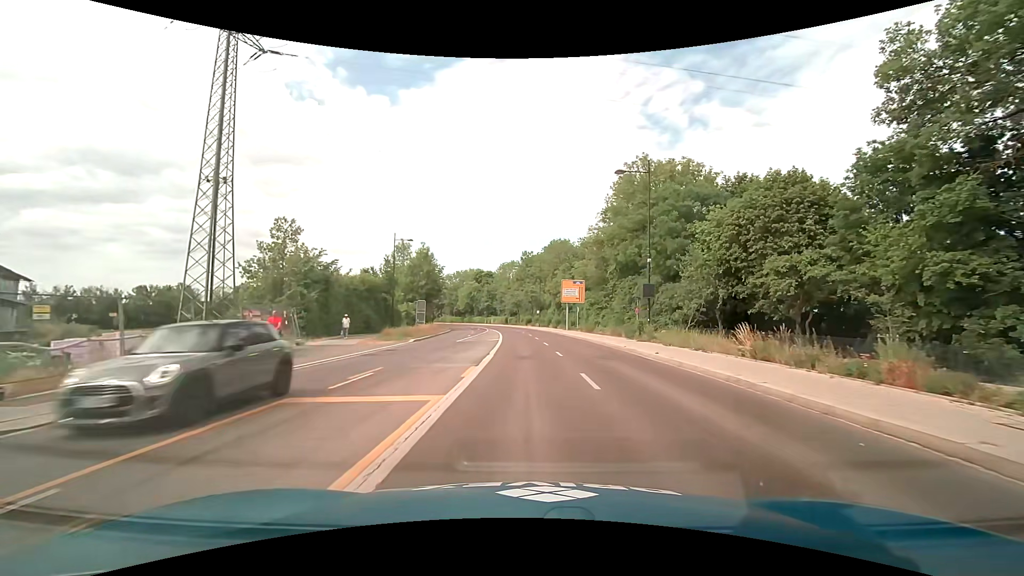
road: secondary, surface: asphalt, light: Day
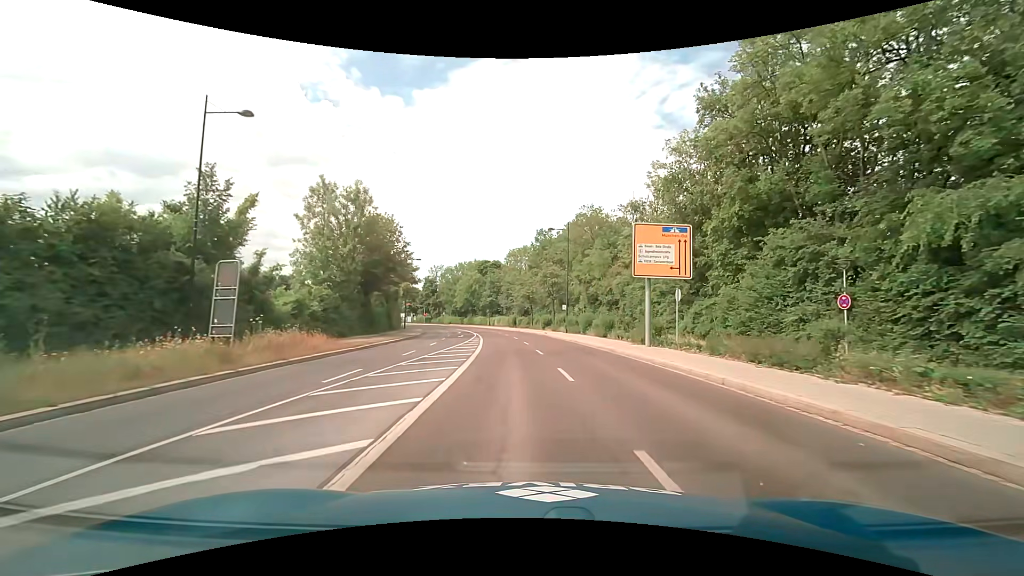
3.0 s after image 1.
(-0.5, +34.7) m; -2°
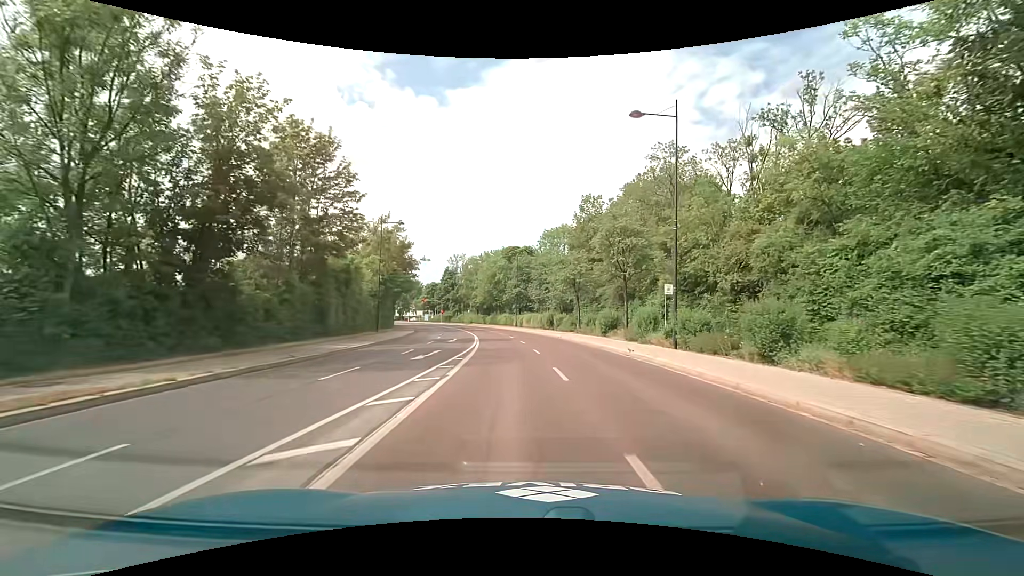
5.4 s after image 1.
(-0.9, +27.3) m; -4°
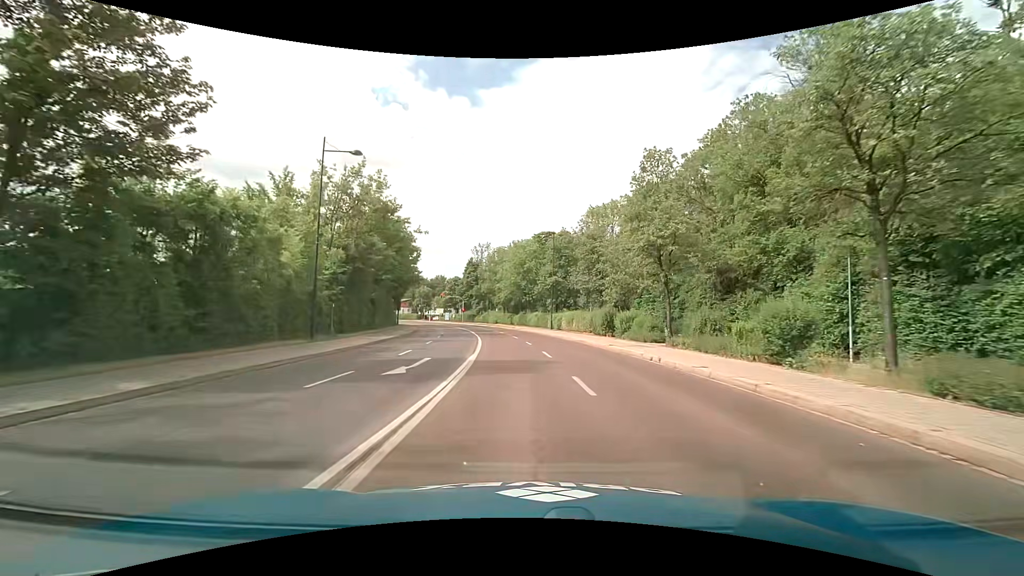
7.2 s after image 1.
(-0.7, +20.0) m; -4°
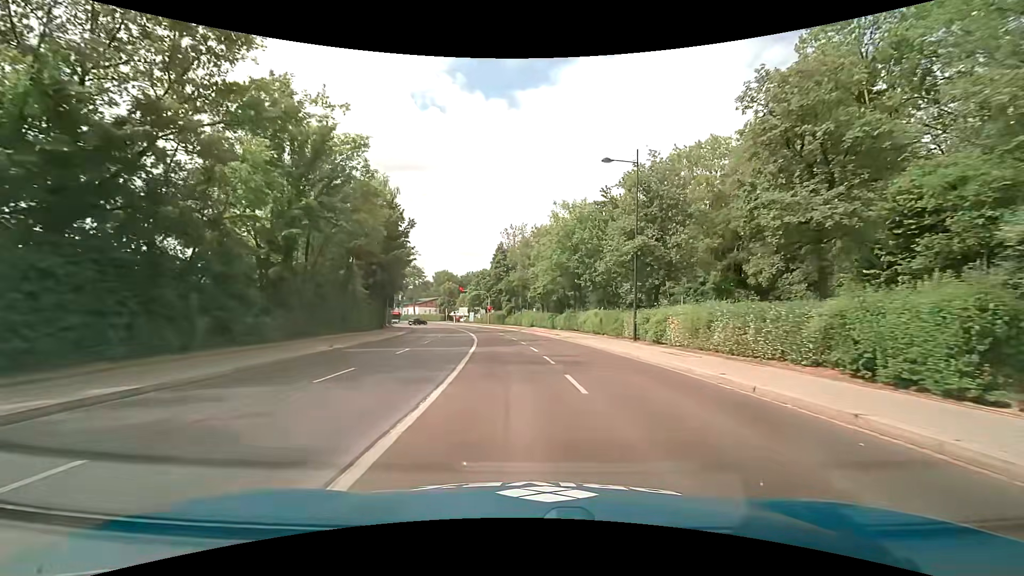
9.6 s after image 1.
(-0.8, +26.7) m; -4°
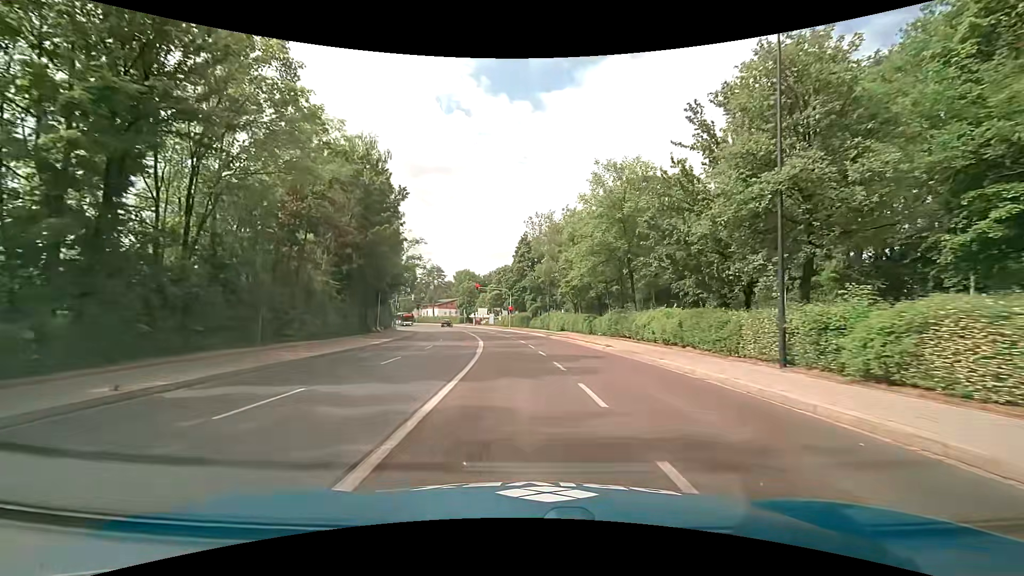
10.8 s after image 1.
(-0.3, +13.3) m; -3°
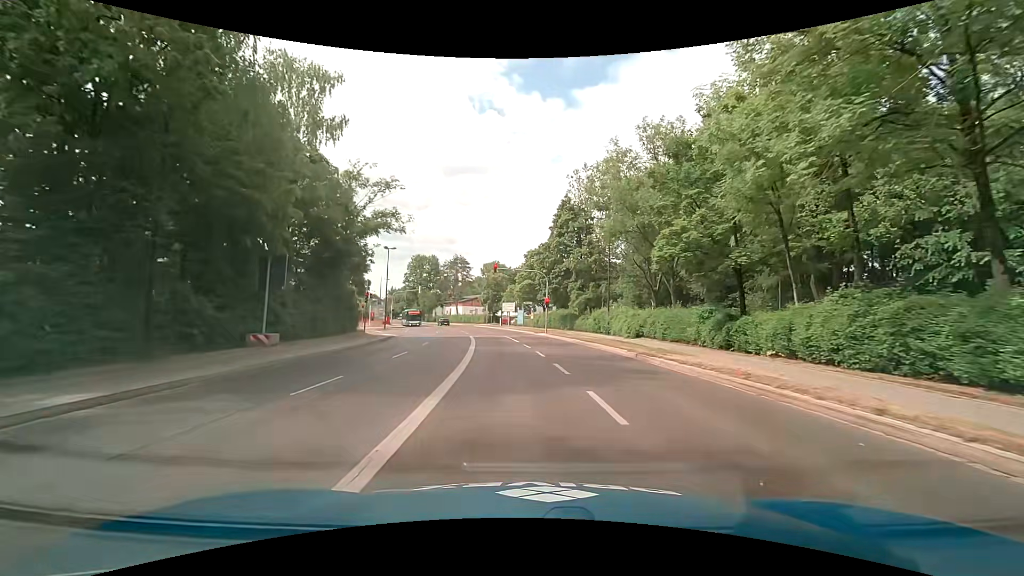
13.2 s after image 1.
(-0.8, +25.3) m; -4°
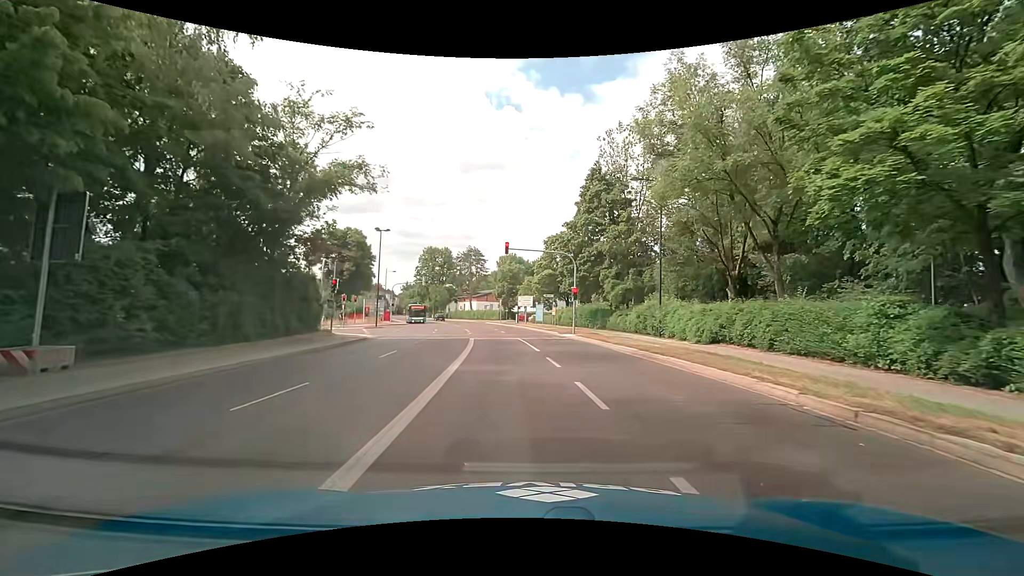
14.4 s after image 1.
(-0.3, +10.9) m; -2°
